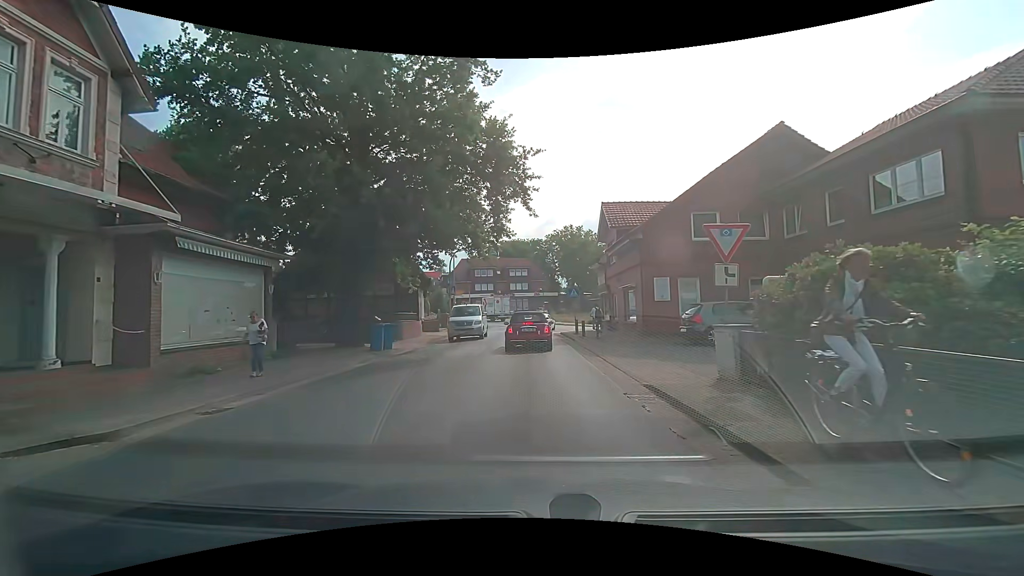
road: tertiary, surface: asphalt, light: Day
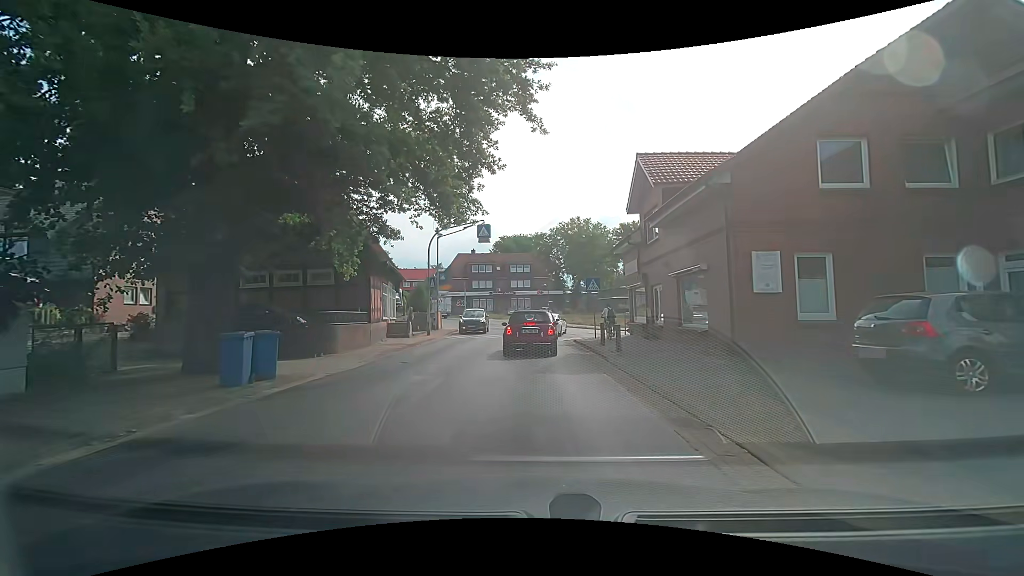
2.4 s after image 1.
(+0.1, +9.5) m; -1°
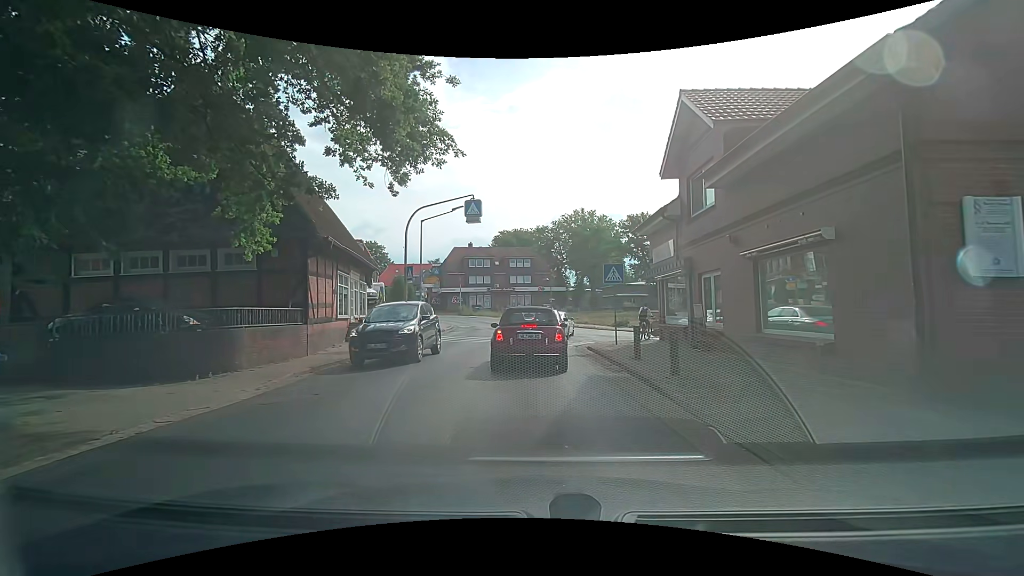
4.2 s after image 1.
(+0.1, +5.9) m; 0°
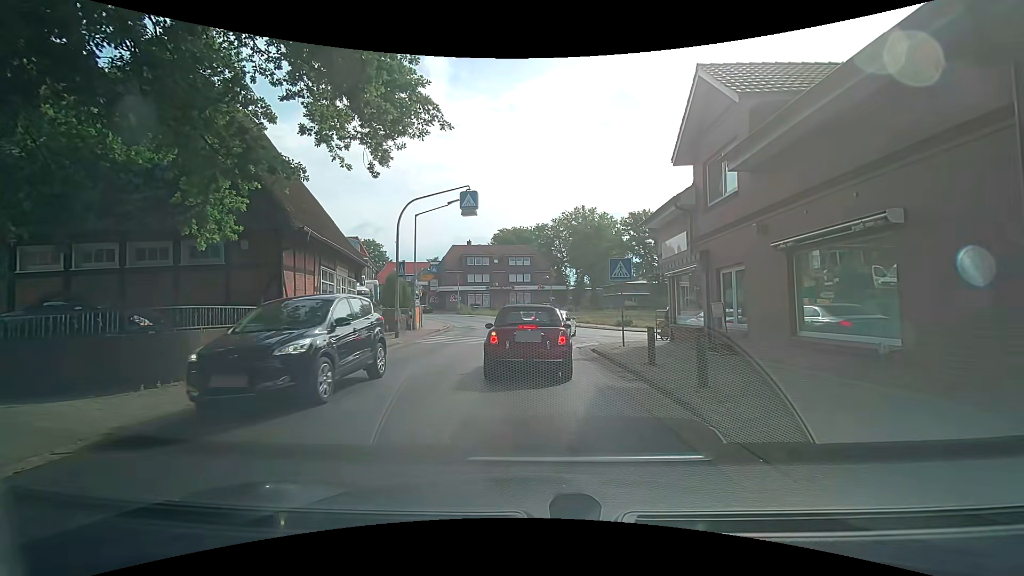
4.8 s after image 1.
(0.0, +1.5) m; 0°
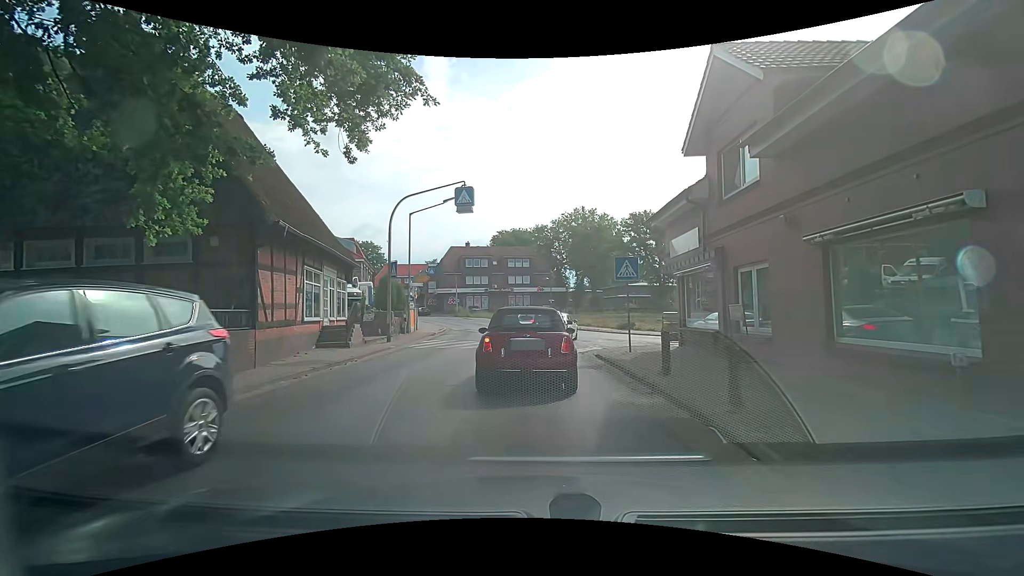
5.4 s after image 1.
(0.0, +1.2) m; +2°
